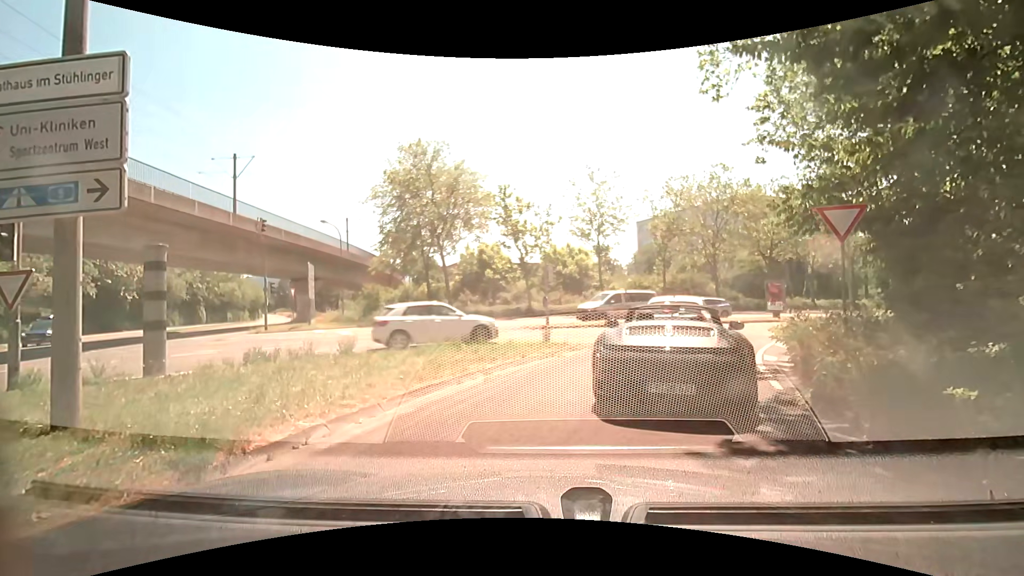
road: secondary_link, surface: asphalt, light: Day
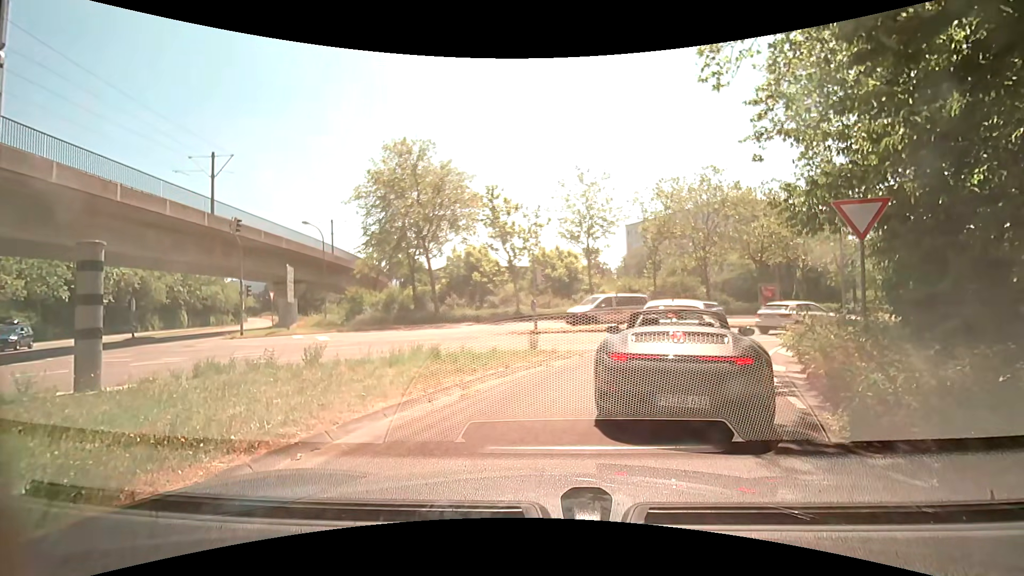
(0.0, +1.1) m; 0°
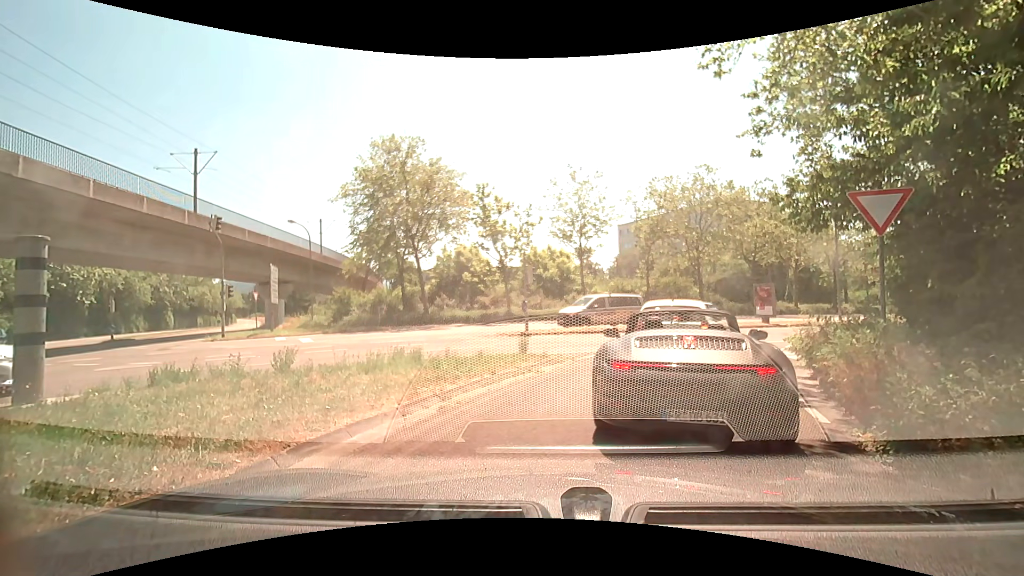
(0.0, +0.8) m; 0°
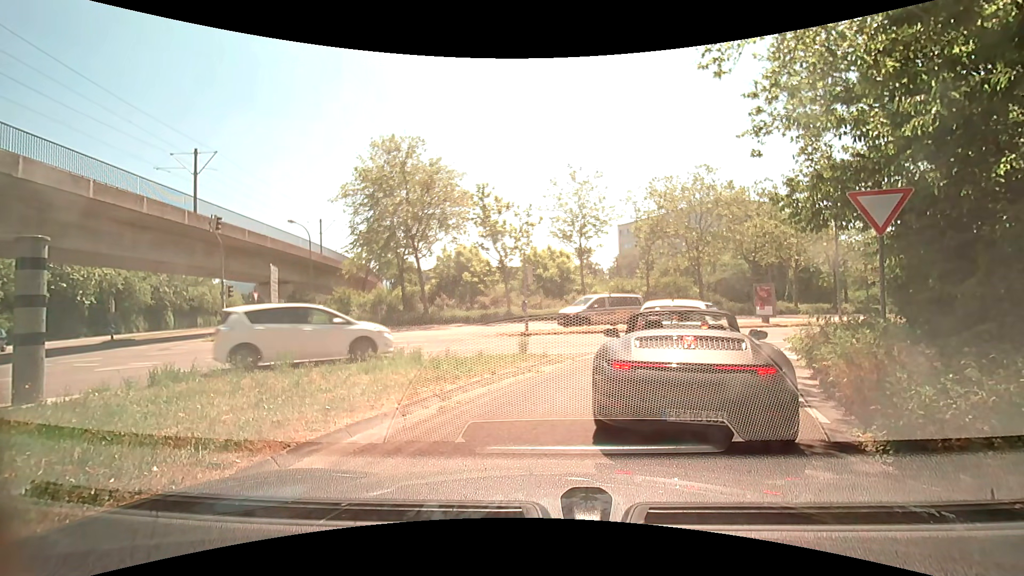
(0.0, 0.0) m; 0°
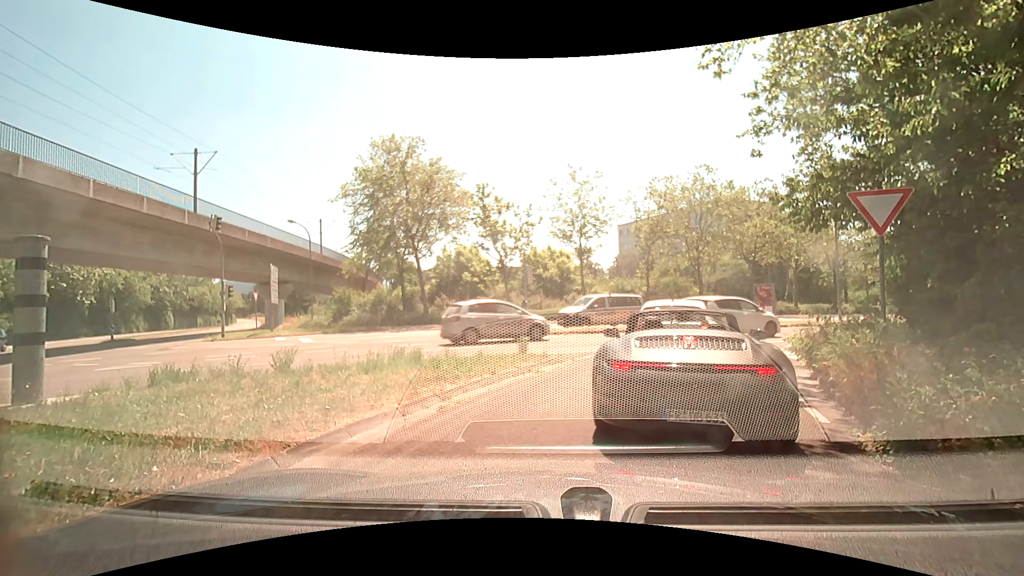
(0.0, 0.0) m; 0°
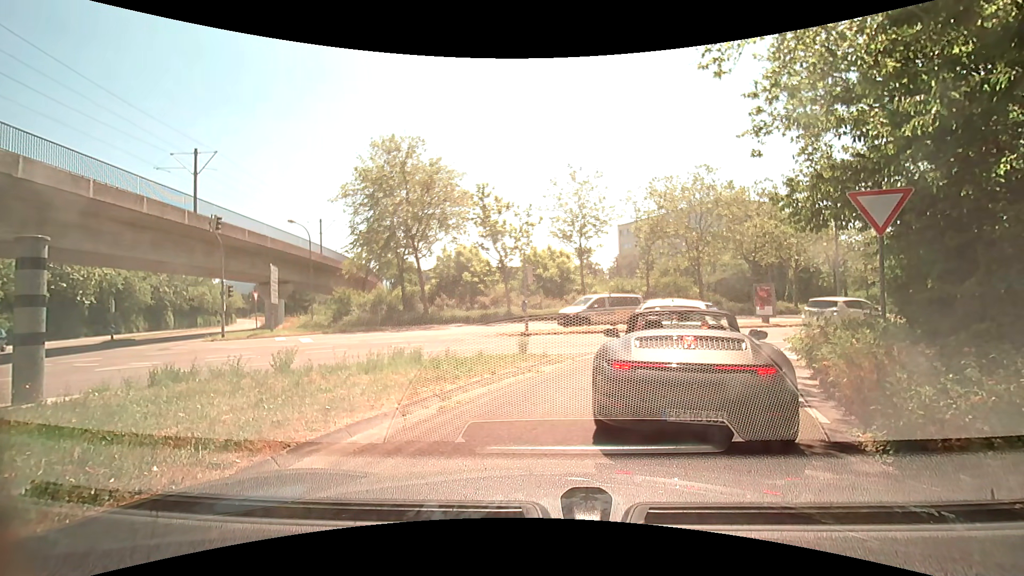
(0.0, 0.0) m; 0°
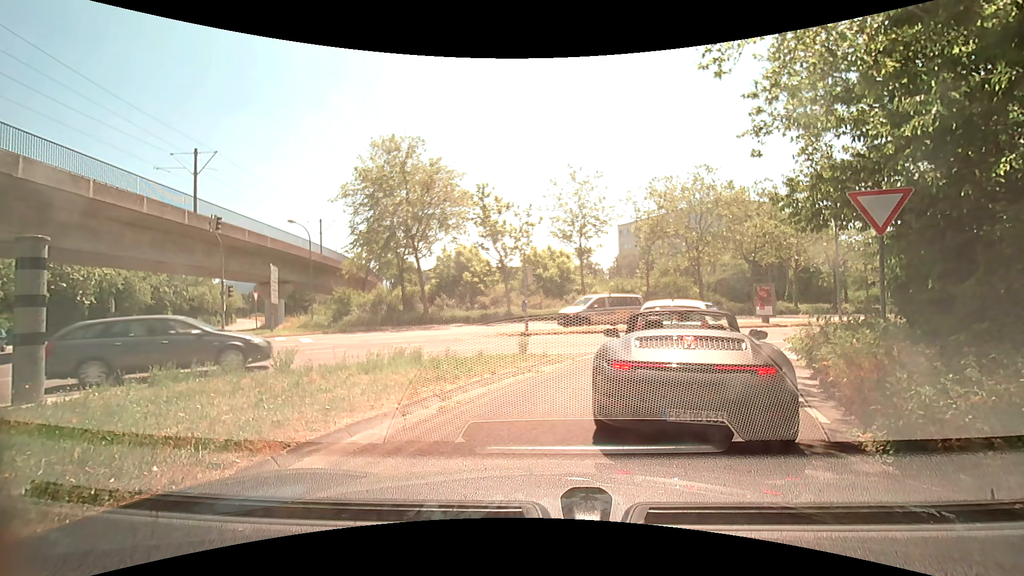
(0.0, 0.0) m; 0°
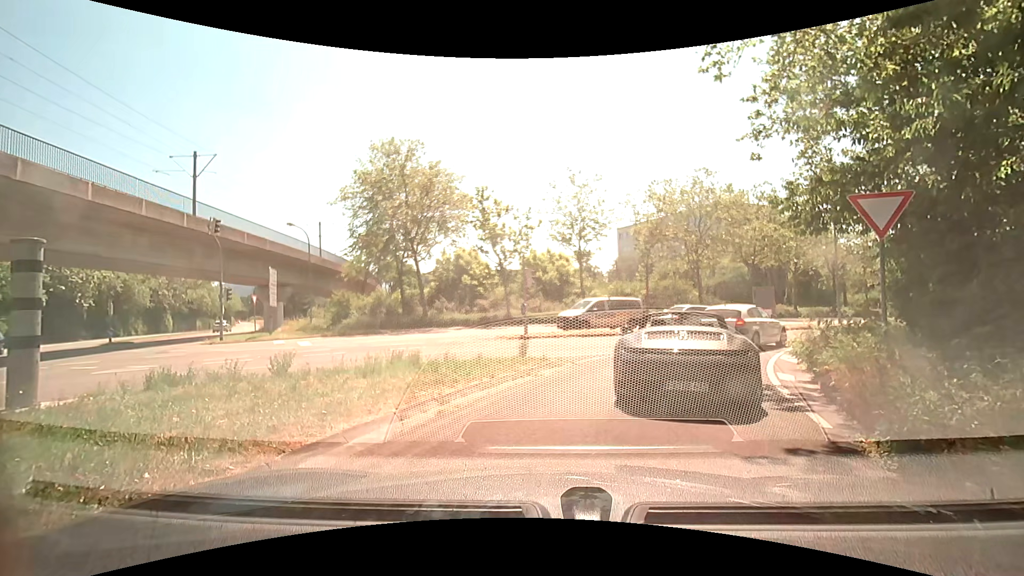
(0.0, +0.1) m; 0°
(+2, +10) (+7, +18) (+15, +24) (+24, +29) (+33, +33) (+42, +38) (+51, +42) (+60, +46) (+69, +50) (+78, +55) m
